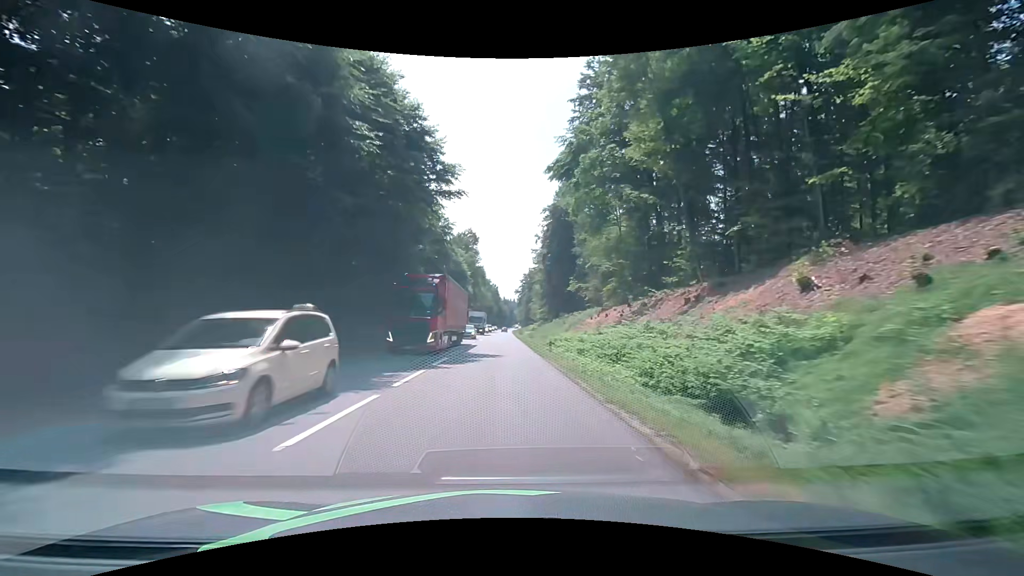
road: secondary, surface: asphalt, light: Day
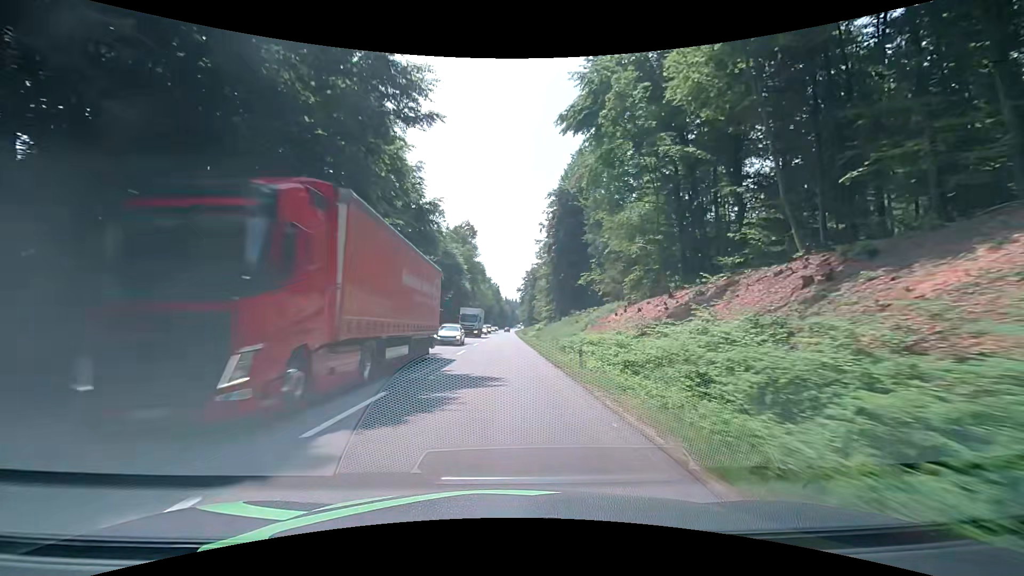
(0.0, +11.4) m; 0°
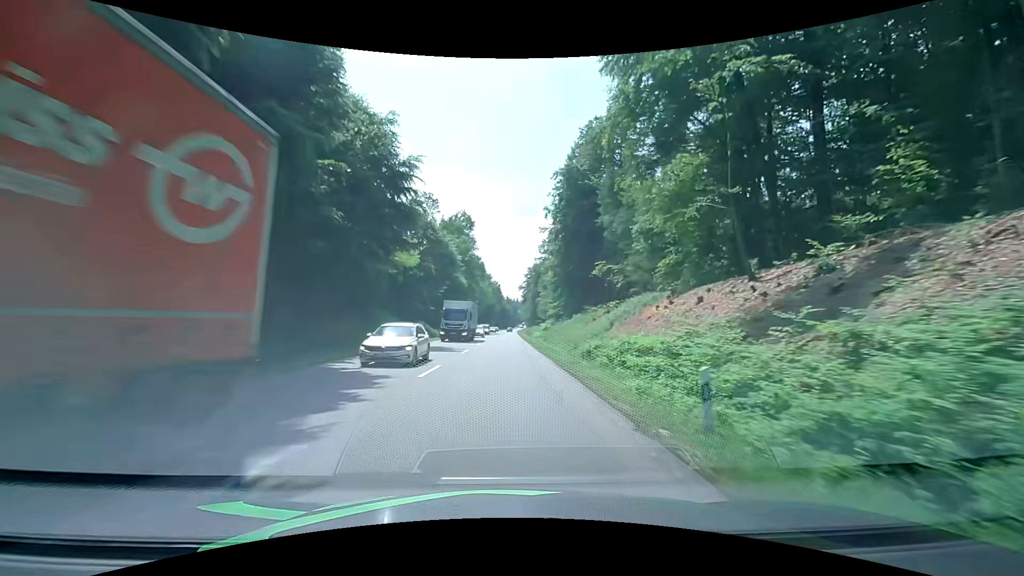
(-0.1, +11.5) m; 0°
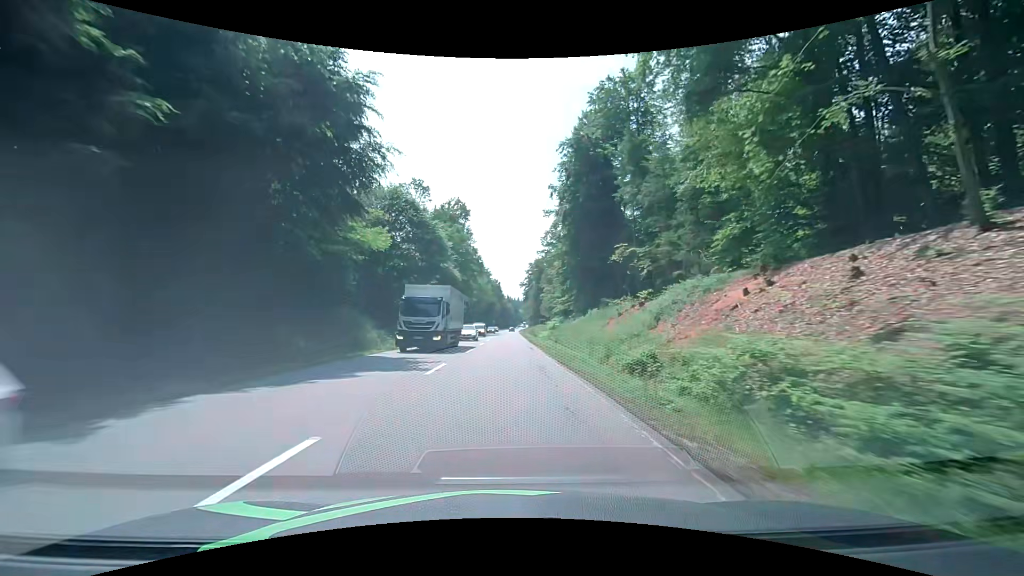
(-0.1, +11.6) m; 0°
